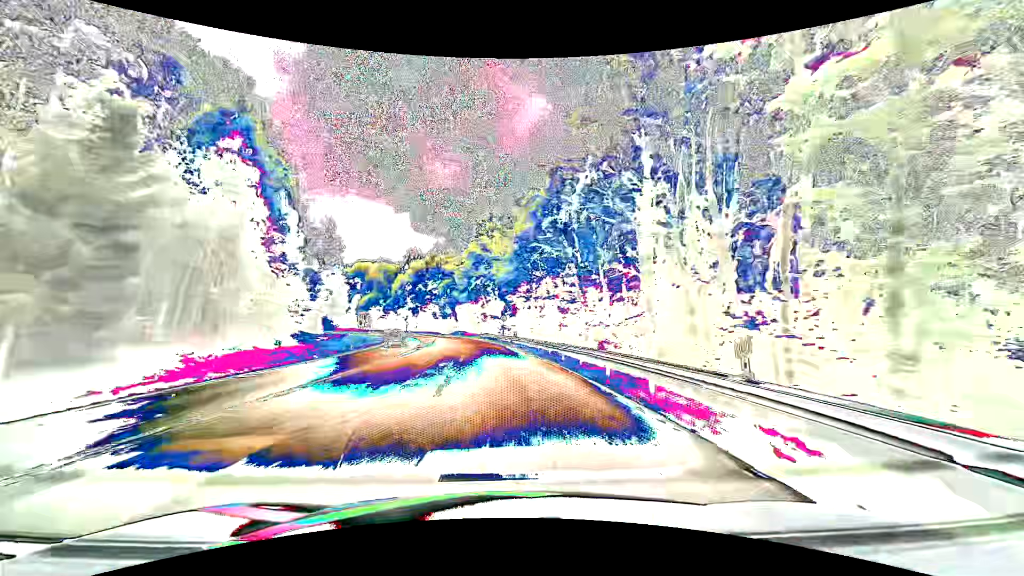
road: secondary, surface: asphalt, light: Day
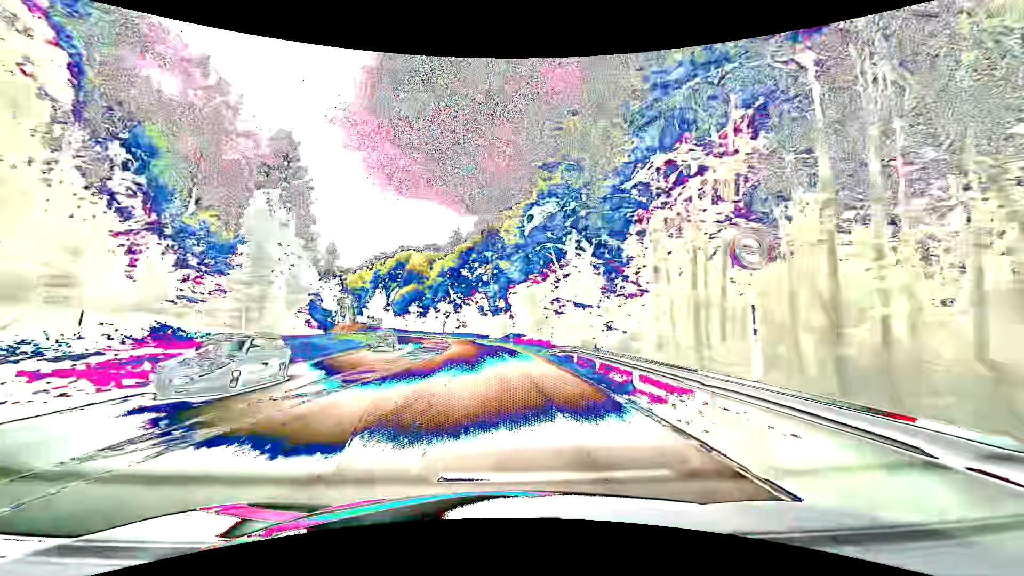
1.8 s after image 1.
(-3.2, +46.8) m; -8°
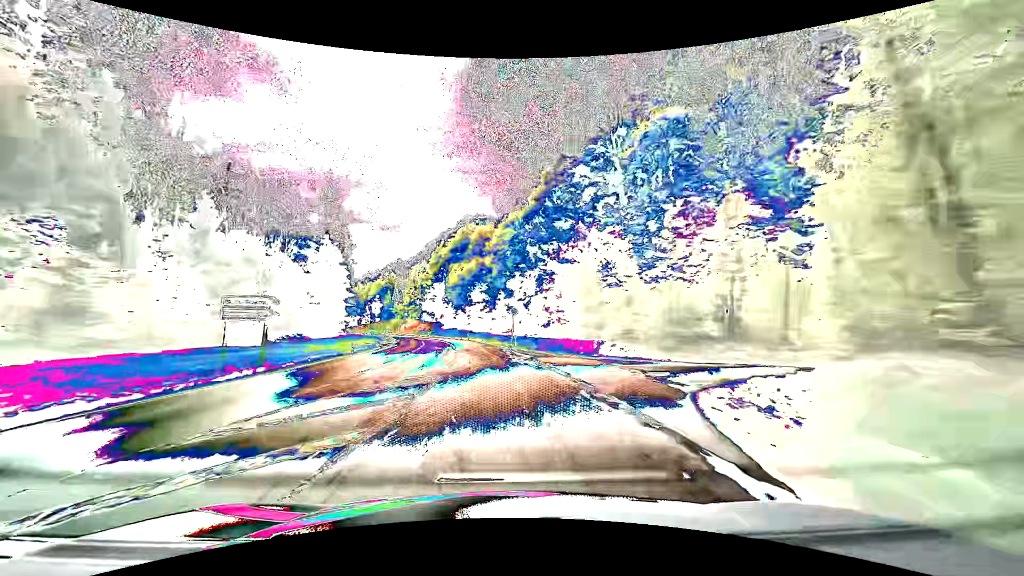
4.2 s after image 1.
(-5.2, +62.7) m; -10°
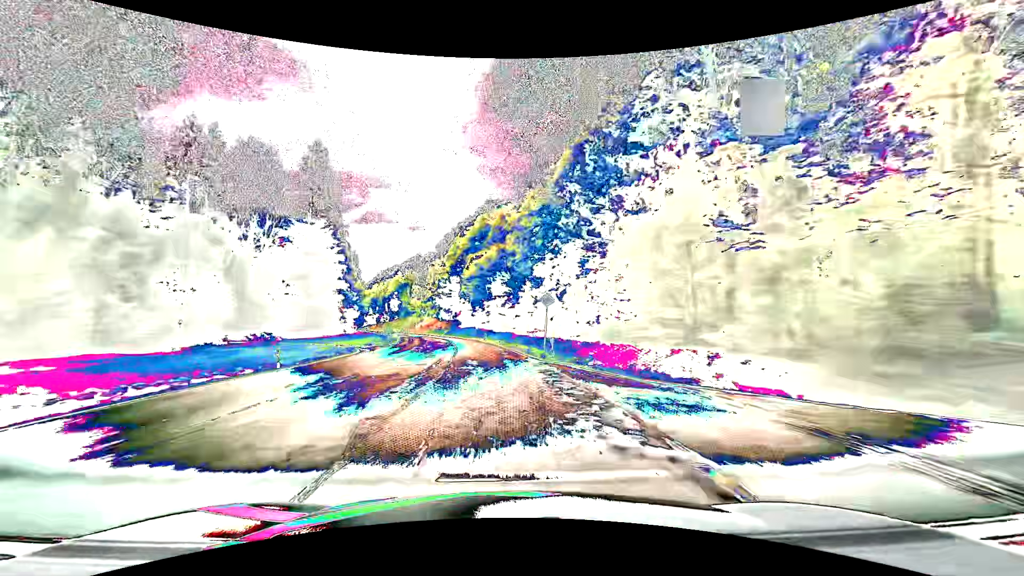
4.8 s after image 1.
(-0.4, +15.8) m; -3°
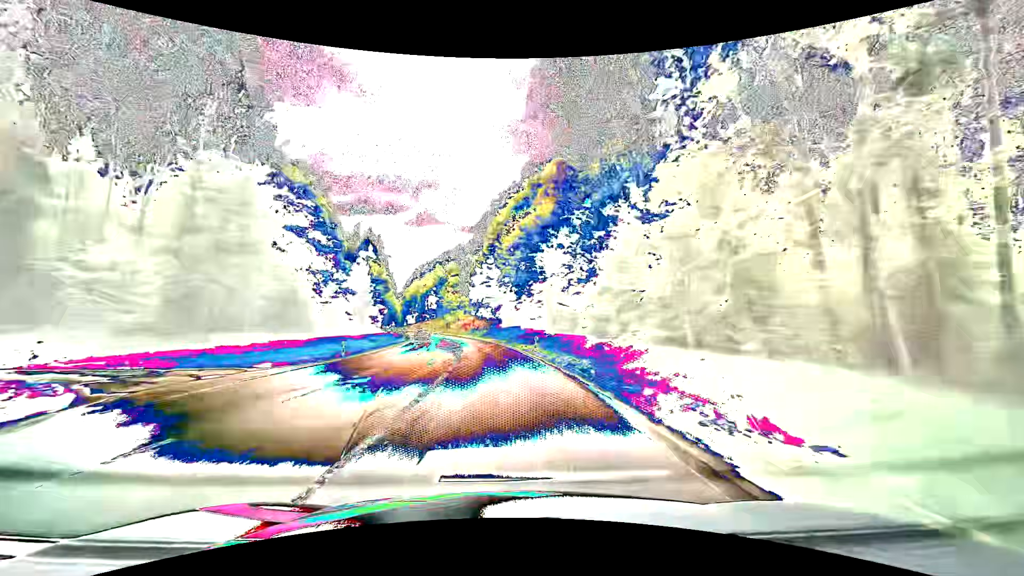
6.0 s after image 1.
(-1.5, +31.6) m; -6°
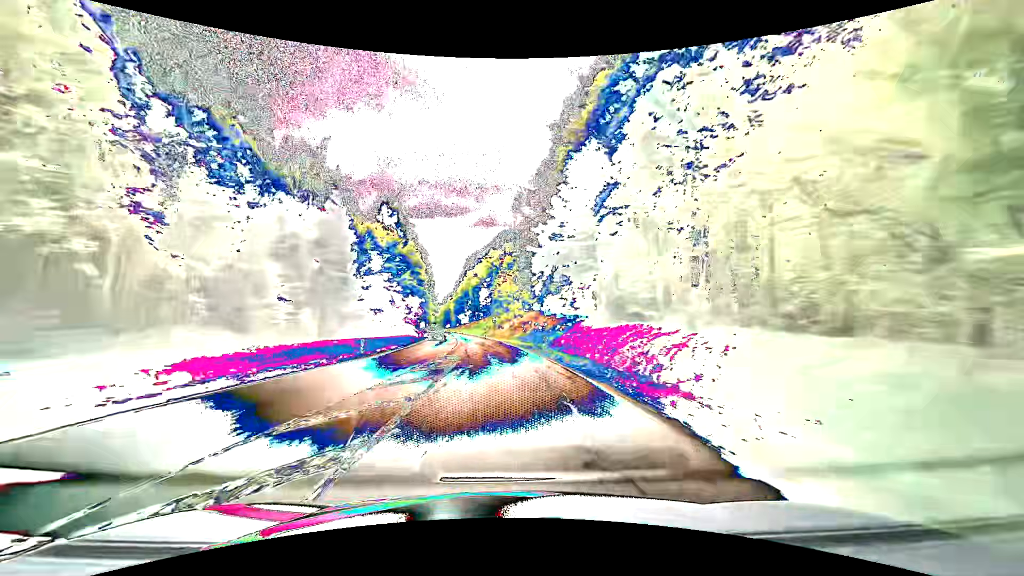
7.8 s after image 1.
(-3.1, +47.5) m; -7°
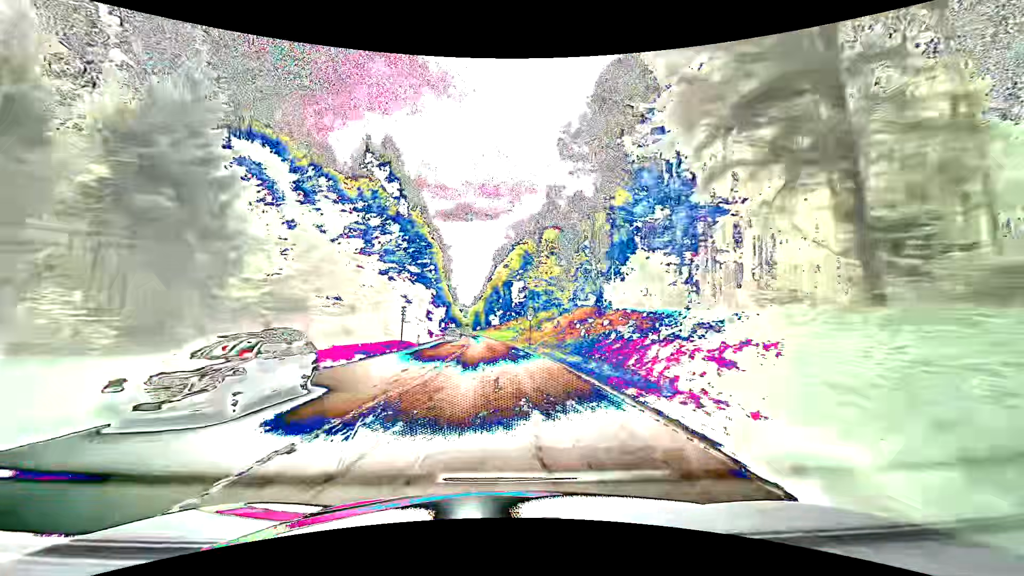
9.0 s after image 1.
(-1.1, +31.7) m; -4°
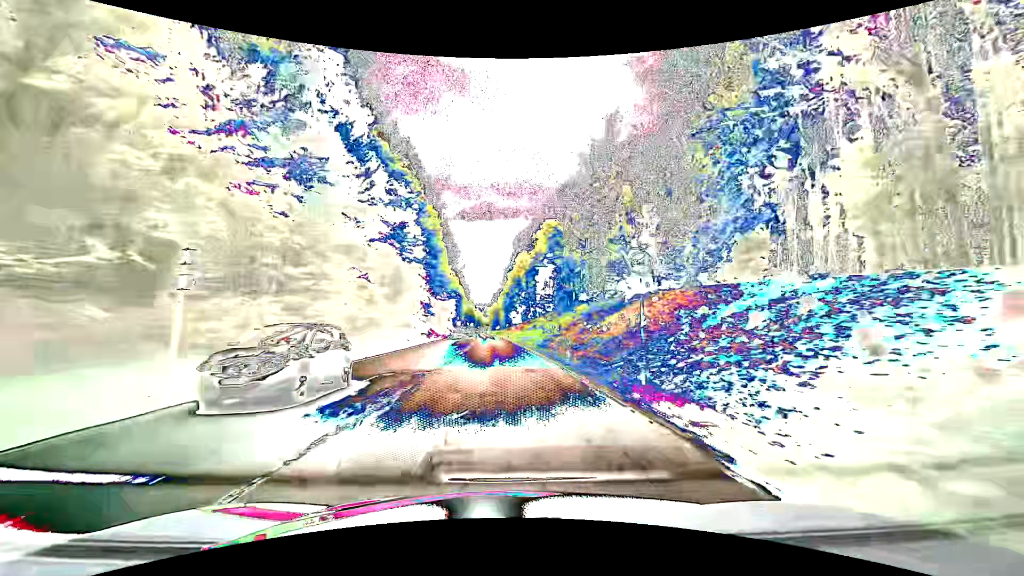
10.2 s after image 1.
(-0.8, +31.7) m; -2°
(0, +10) (0, +20) (-1, +30) (-1, +40) (-1, +50) (-2, +60) (-3, +70) (-3, +80) (-4, +90) (-4, +100) m
